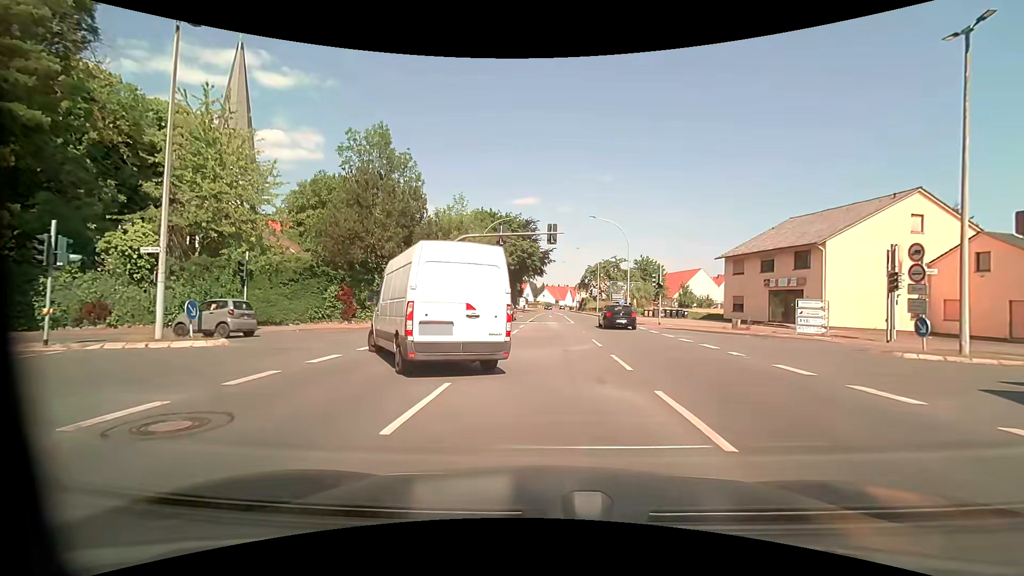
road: primary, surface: asphalt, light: Day
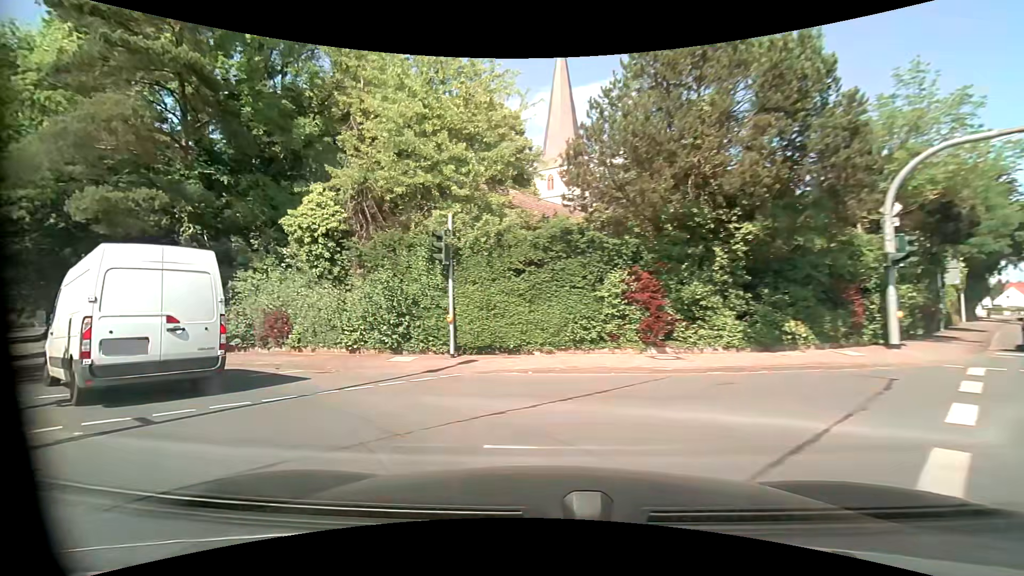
(-3.7, +15.6) m; -39°
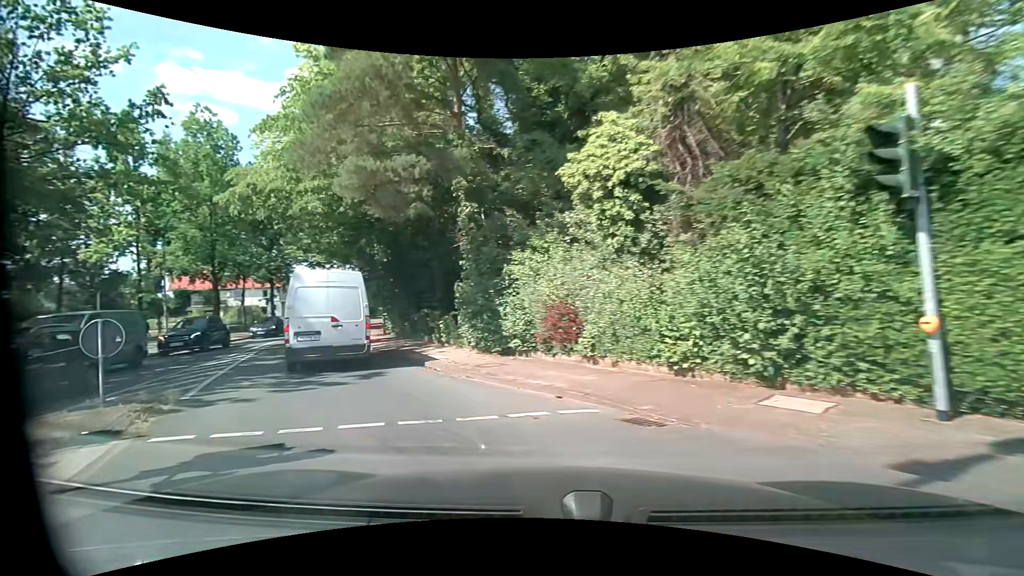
(-1.8, +6.2) m; -34°
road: tertiary
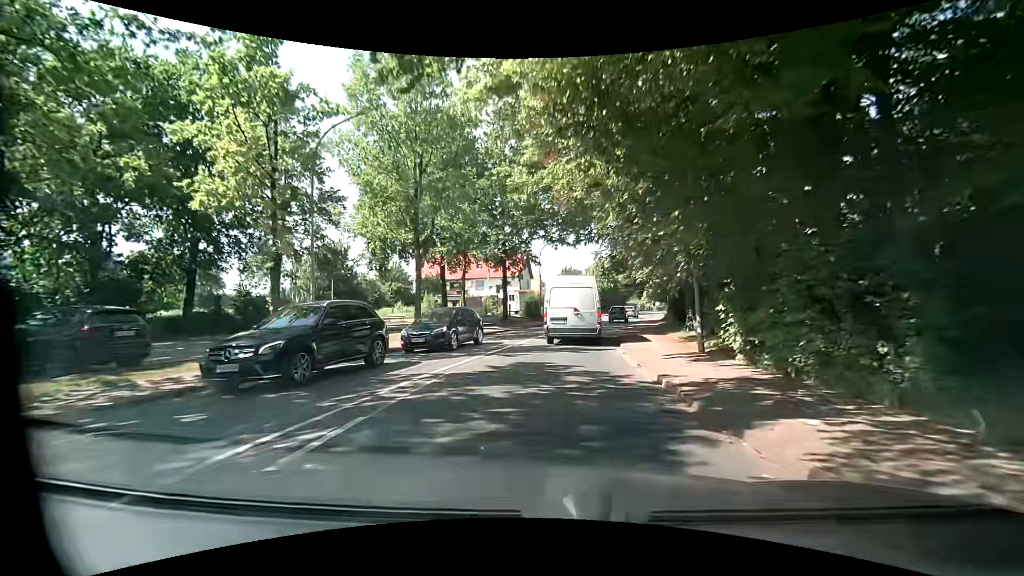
(-6.5, +16.1) m; -27°
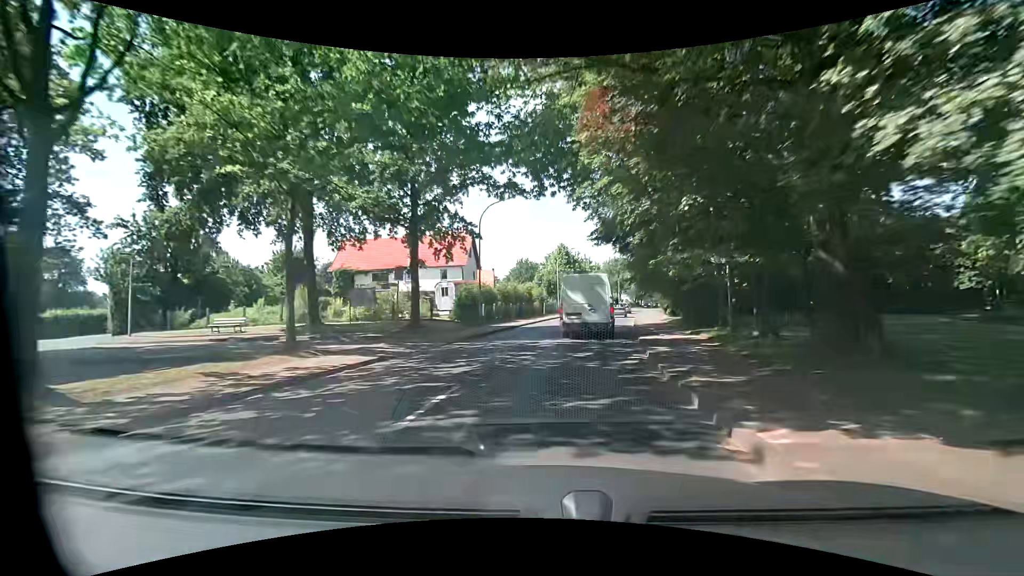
(+0.7, +17.9) m; +6°
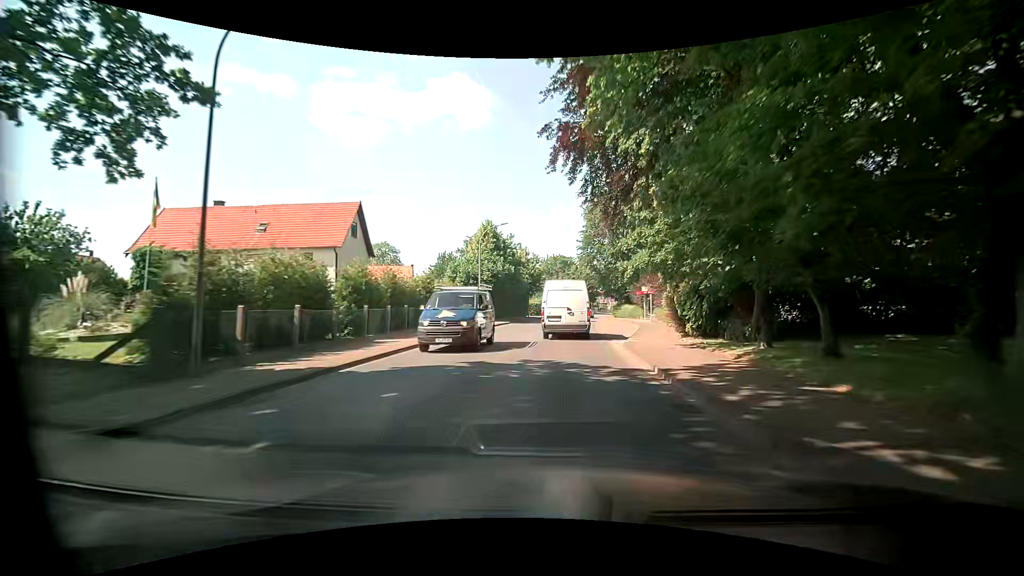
(+1.2, +20.2) m; +6°
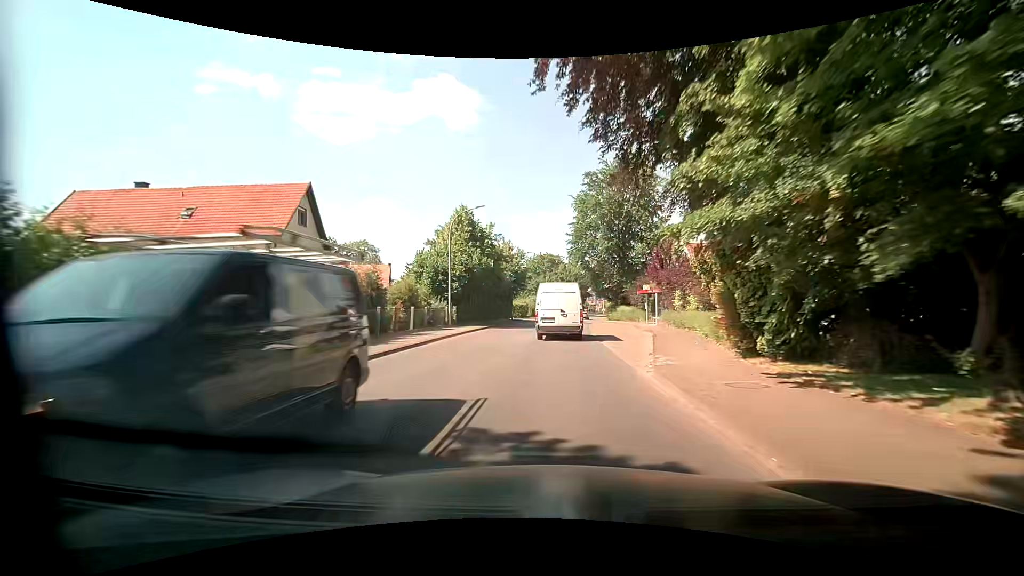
(+0.2, +7.2) m; +2°
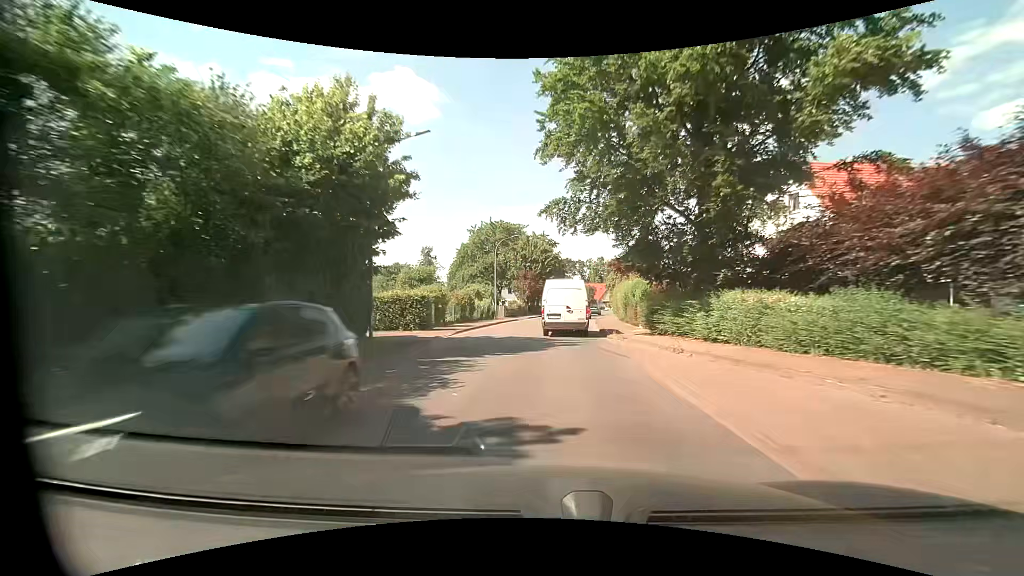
(+1.5, +38.4) m; +4°
(0, +10) (+1, +20) (+1, +30) (+2, +40) (+3, +50) (+5, +60) (+6, +70) (+8, +79) (+10, +89) (+13, +99) m
